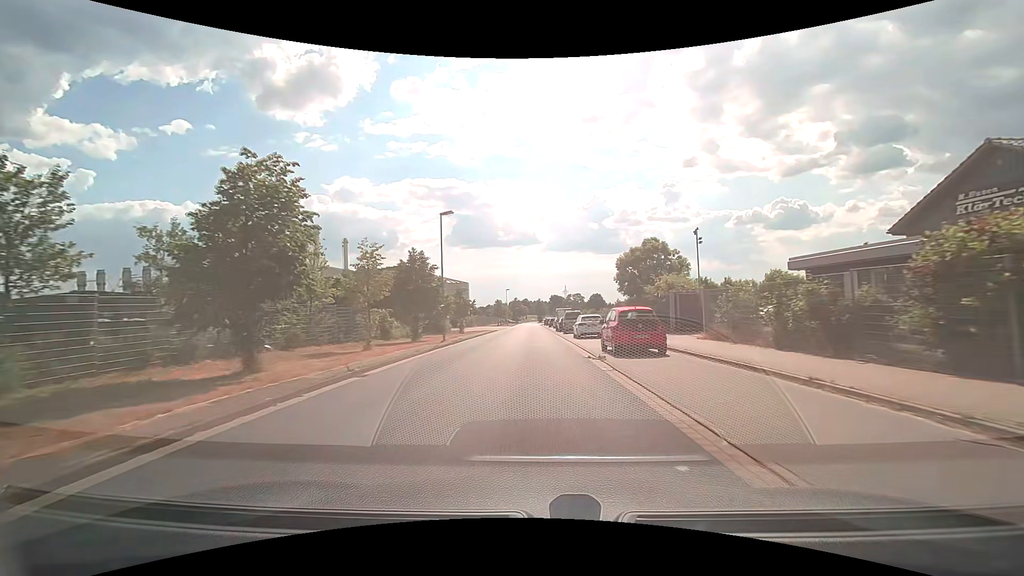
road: residential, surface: asphalt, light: Day
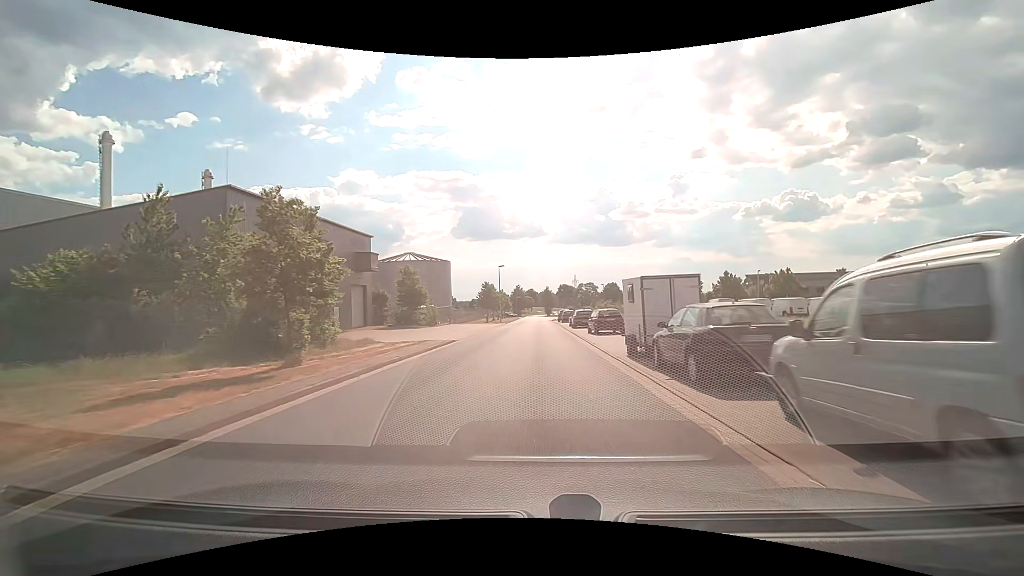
(-0.3, +38.4) m; -1°
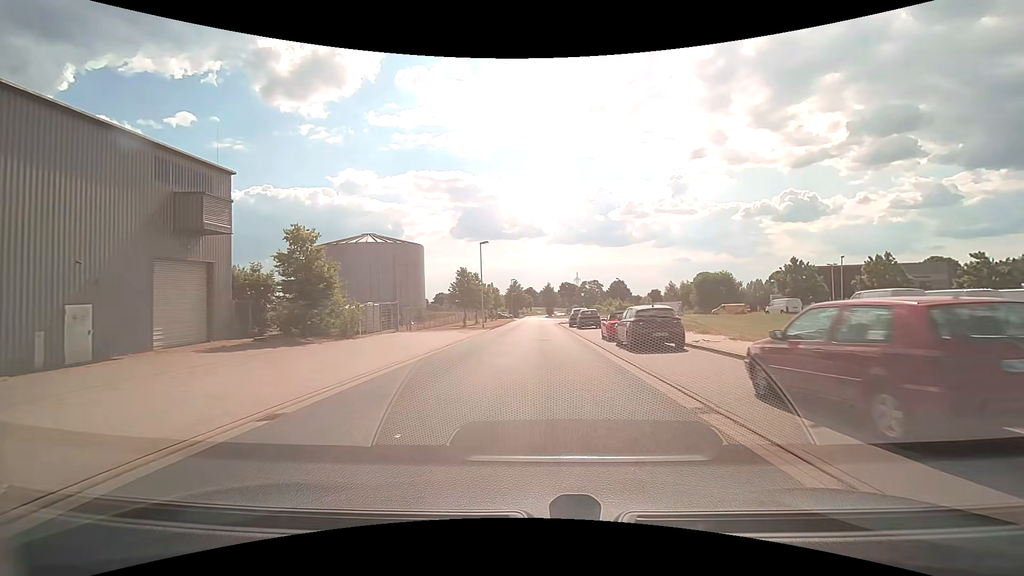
(+0.2, +23.3) m; +1°
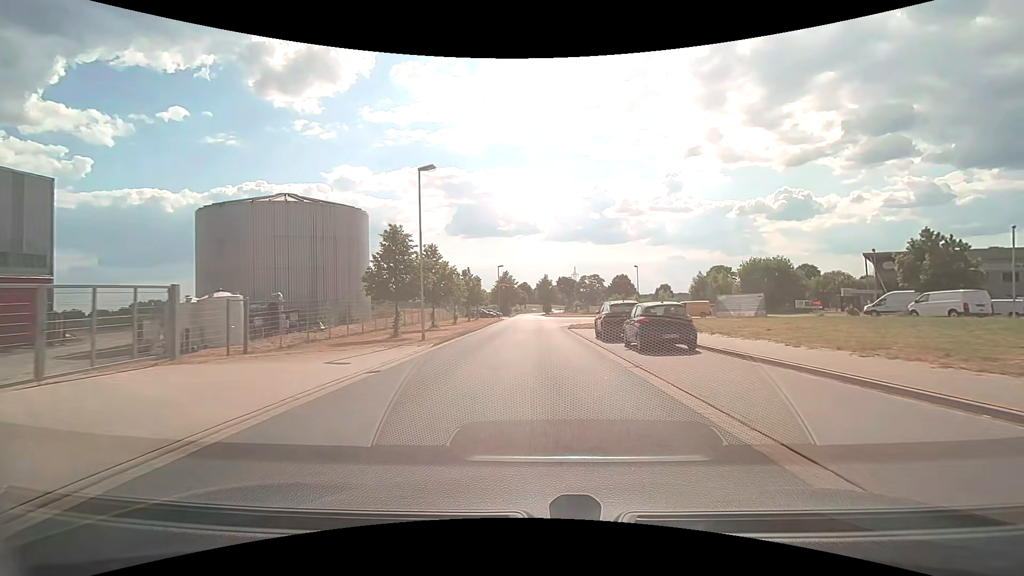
(+0.1, +23.0) m; +1°
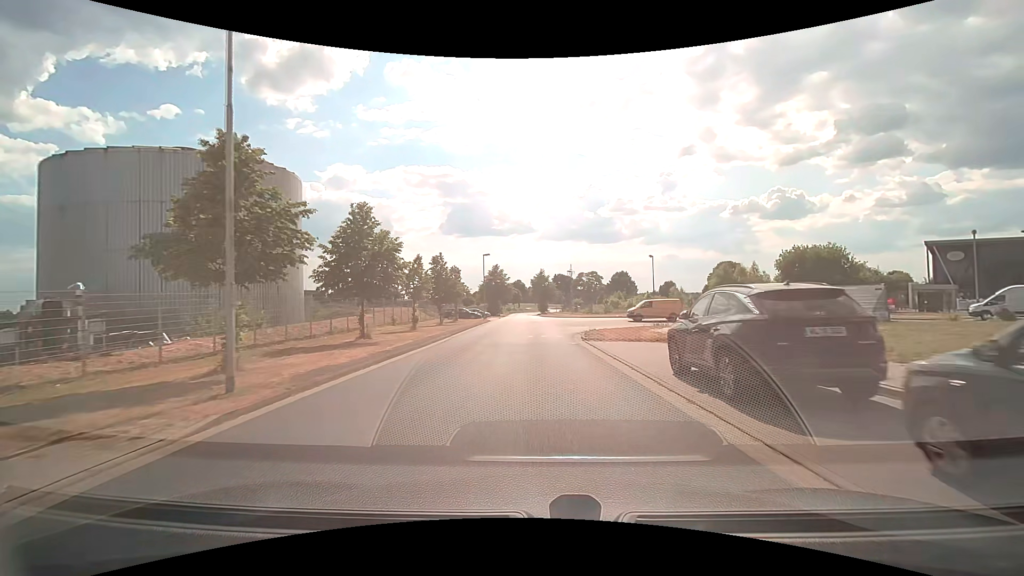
(+0.1, +13.6) m; +1°
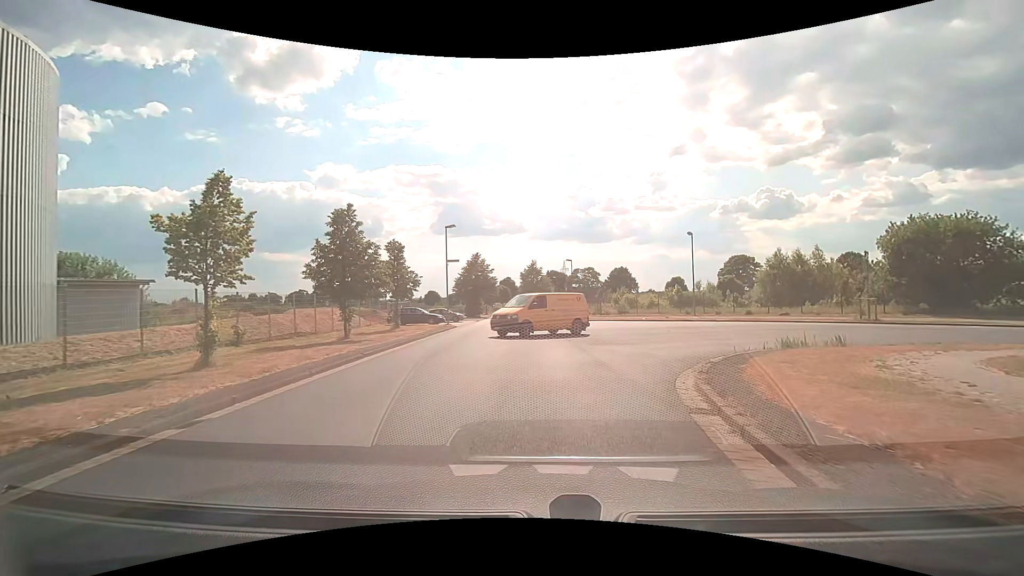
(+0.1, +19.2) m; 0°
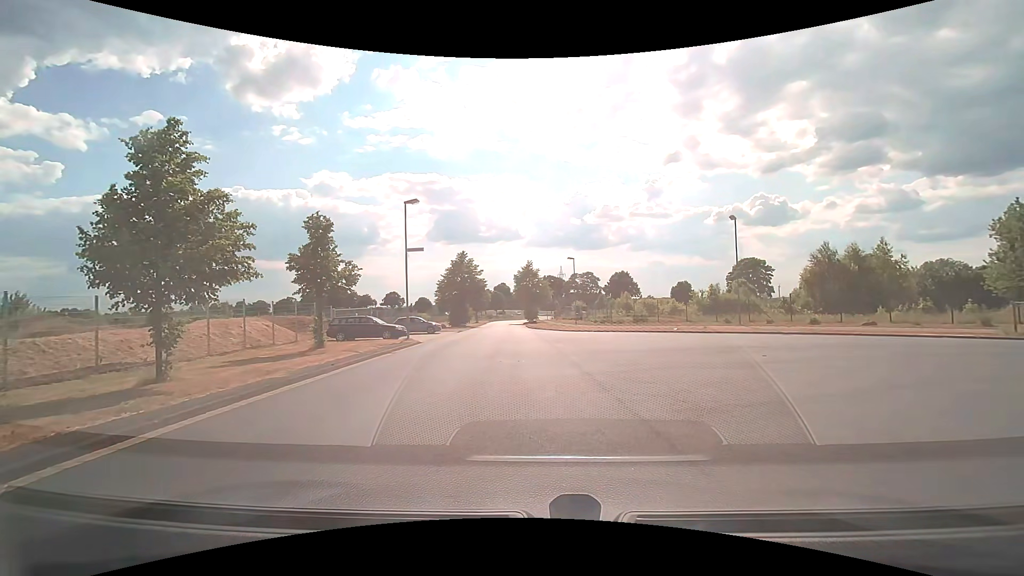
(+0.1, +10.8) m; +2°
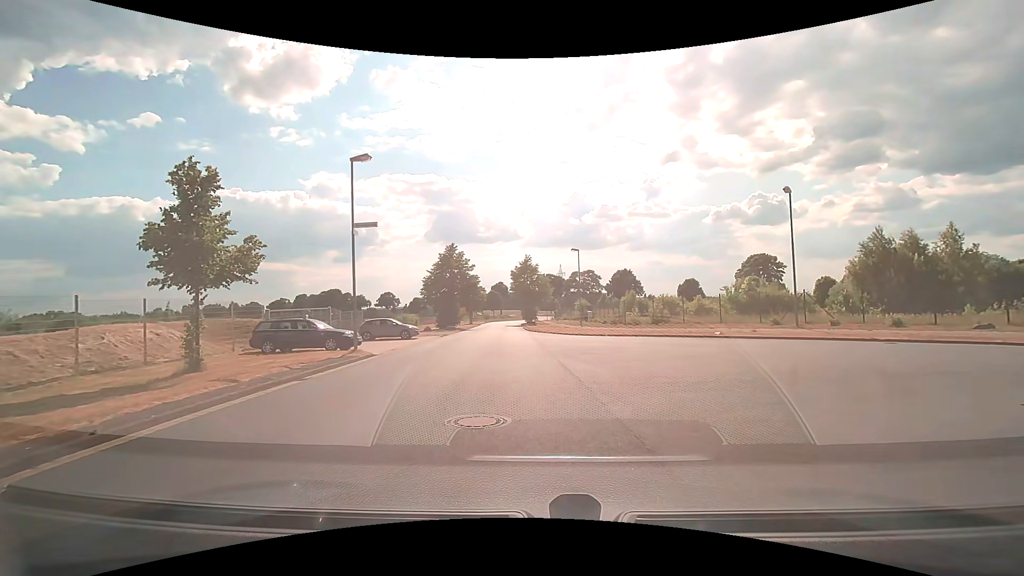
(-0.1, +8.0) m; 0°
(0, +10) (-1, +20) (-1, +30) (-2, +40) (-3, +50) (-4, +60) (-4, +70) (-5, +80) (-4, +90) (-3, +100) m
